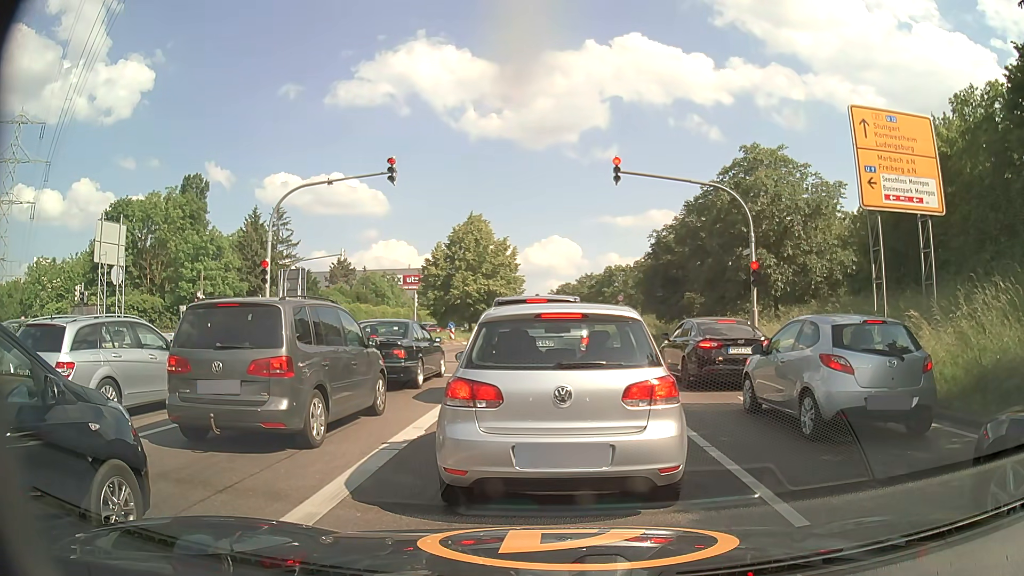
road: primary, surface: asphalt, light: Day
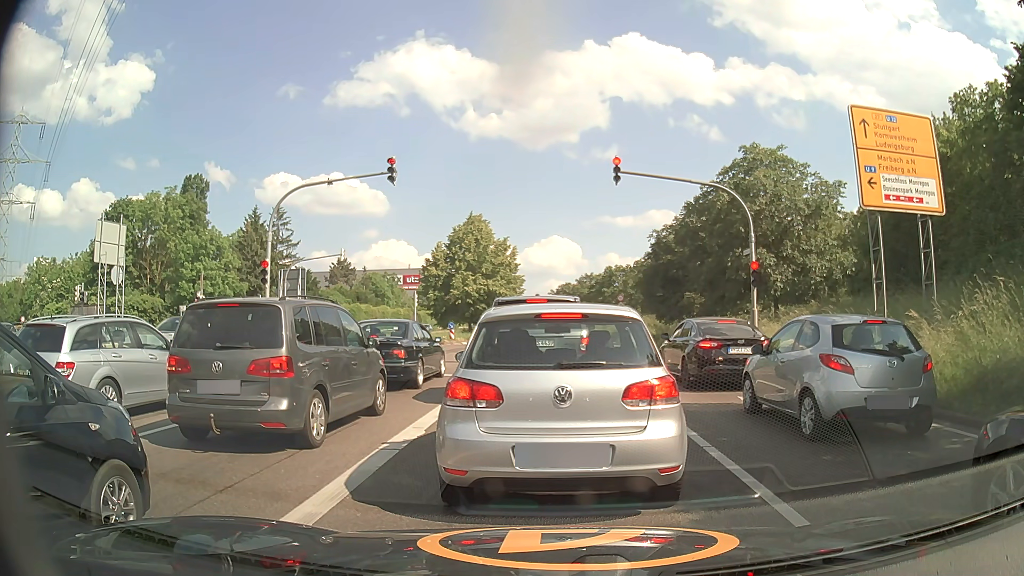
(0.0, +0.1) m; 0°
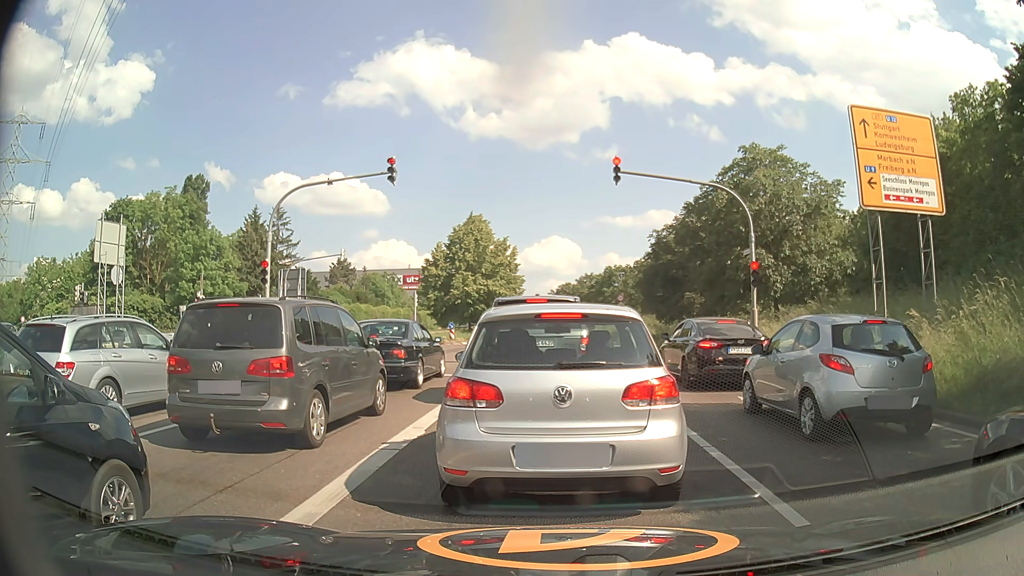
(0.0, 0.0) m; 0°
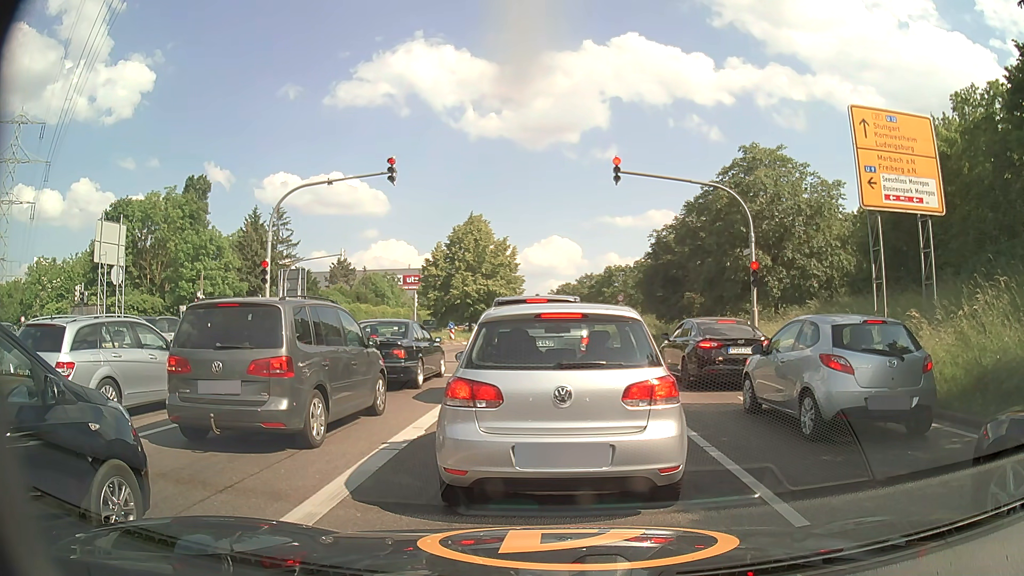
(0.0, 0.0) m; 0°
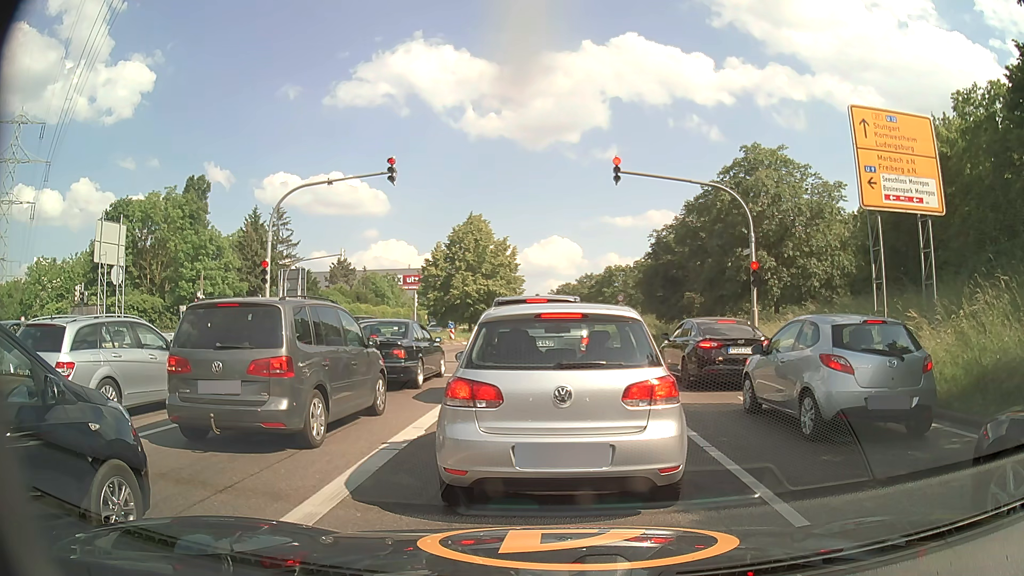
(0.0, 0.0) m; 0°
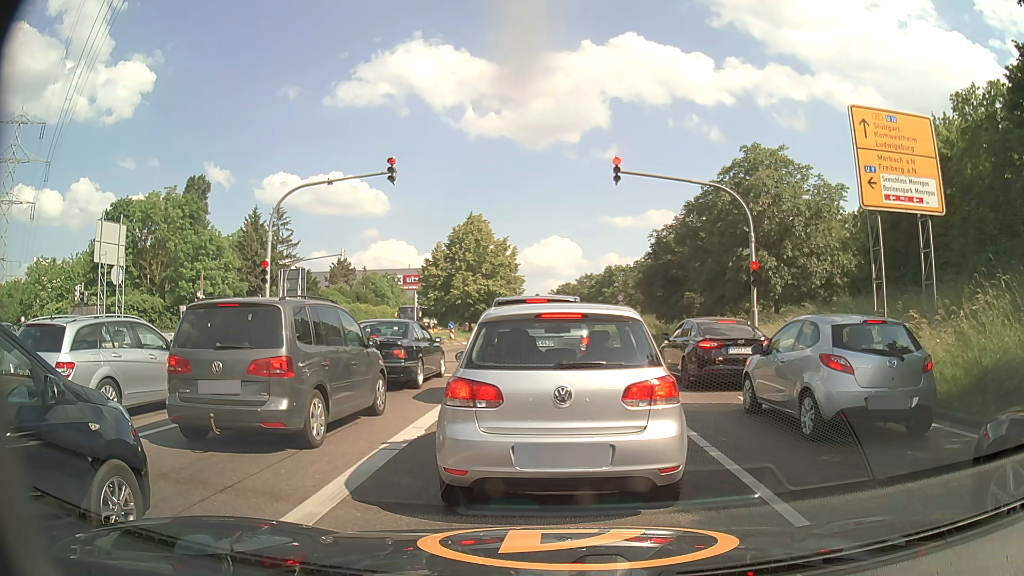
(0.0, 0.0) m; 0°
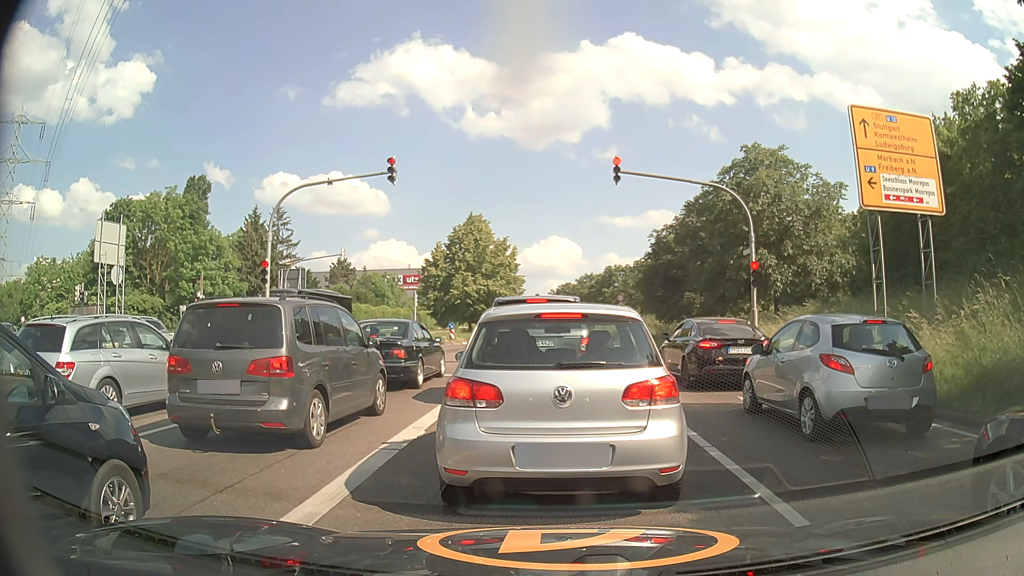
(0.0, 0.0) m; 0°
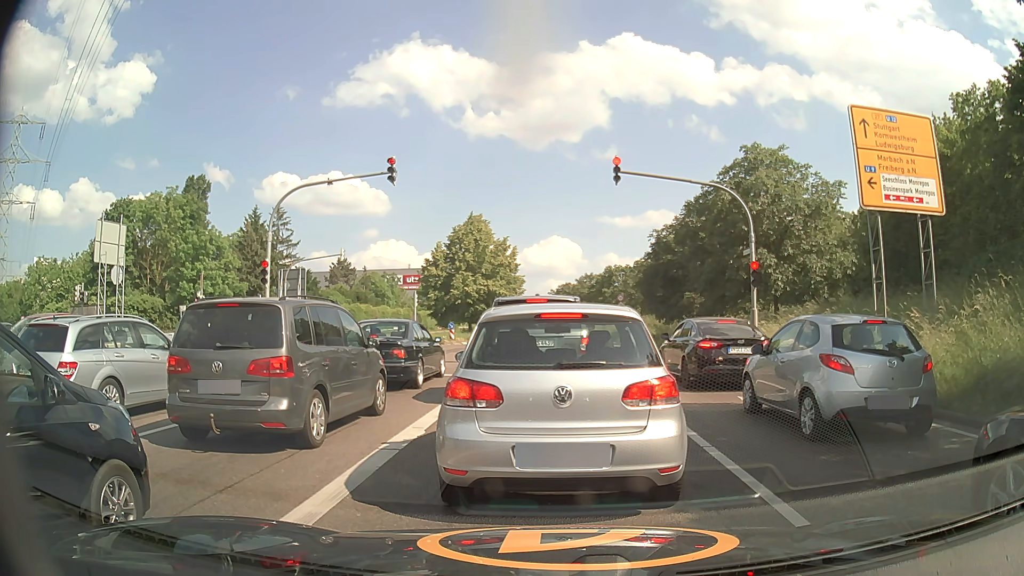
(0.0, 0.0) m; 0°
